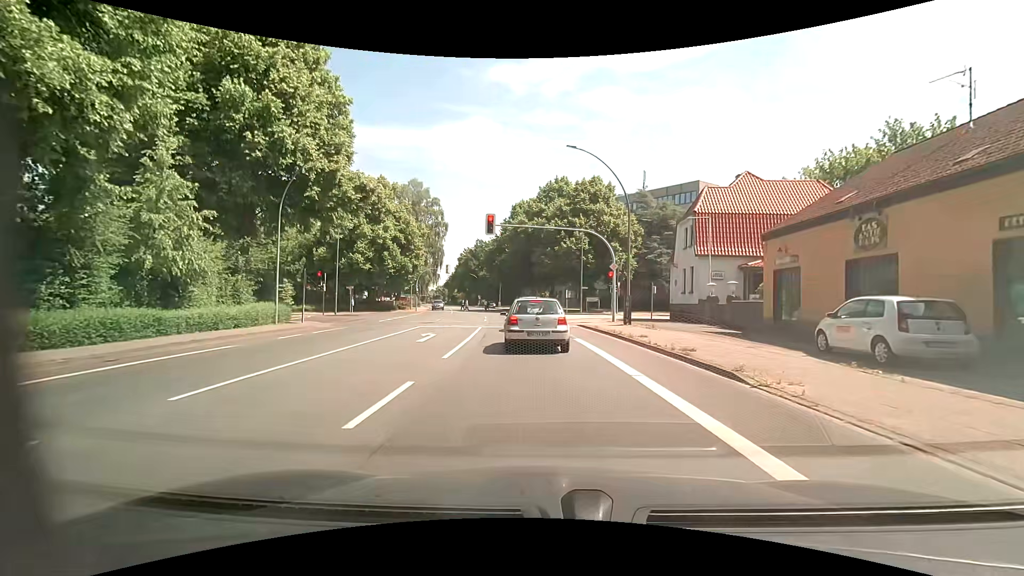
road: primary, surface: asphalt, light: Day
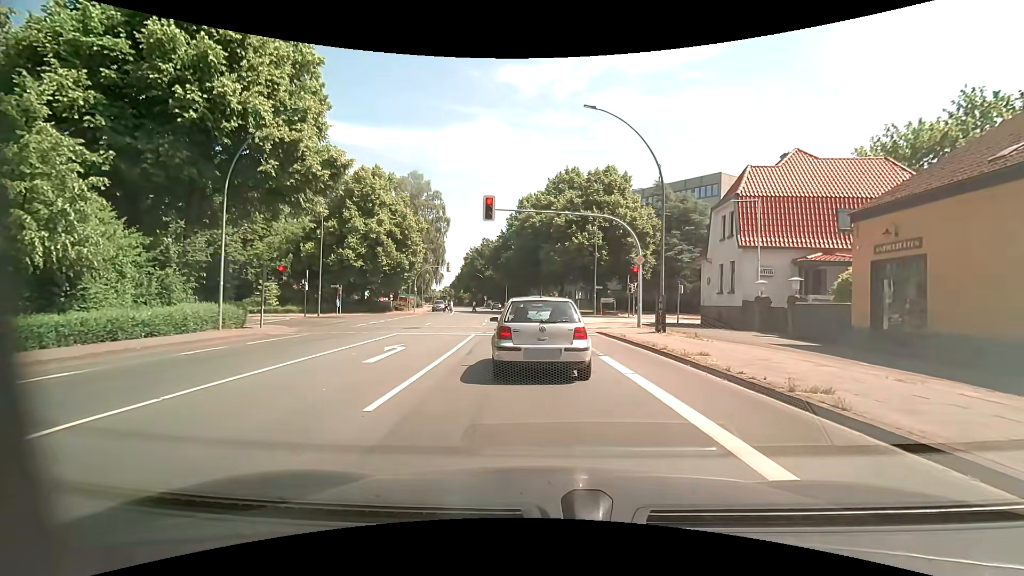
(-0.1, +5.2) m; 0°
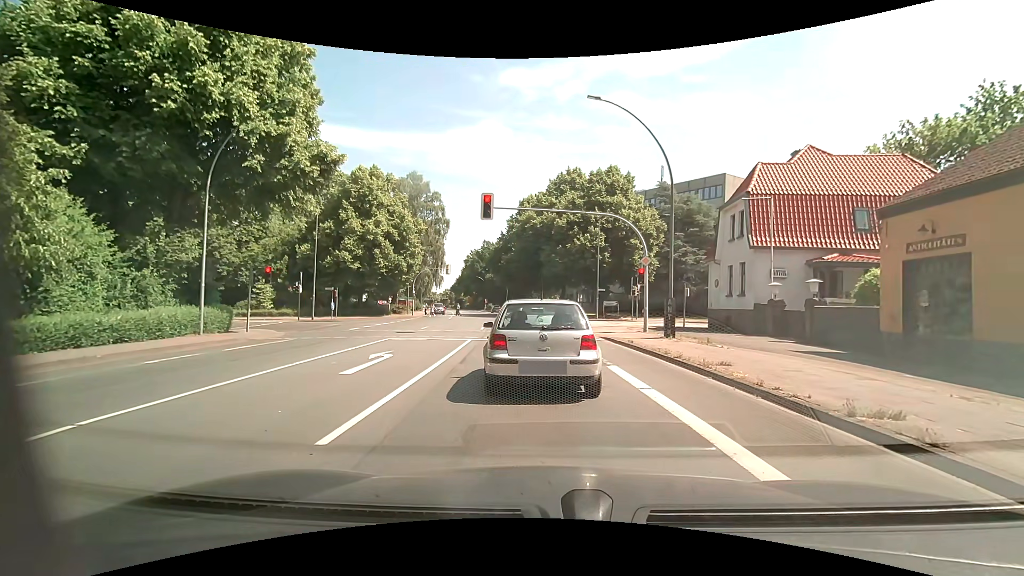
(0.0, +1.3) m; 0°
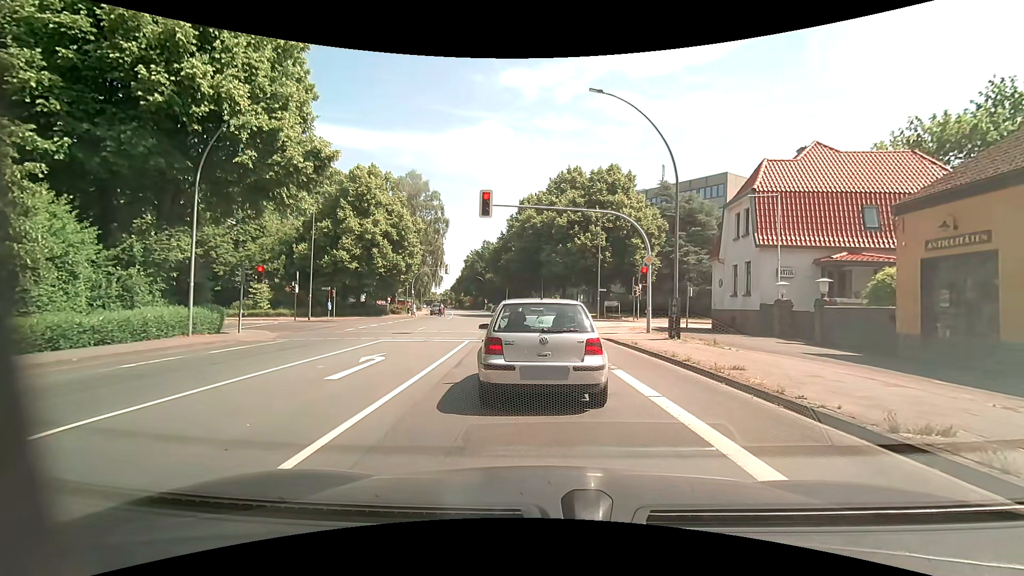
(0.0, +0.7) m; 0°
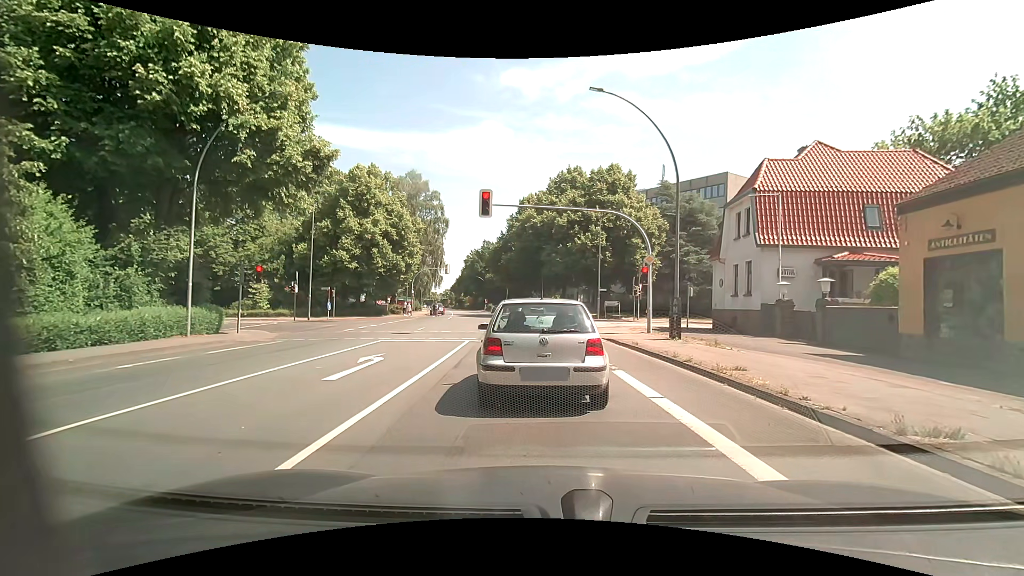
(0.0, +0.1) m; 0°
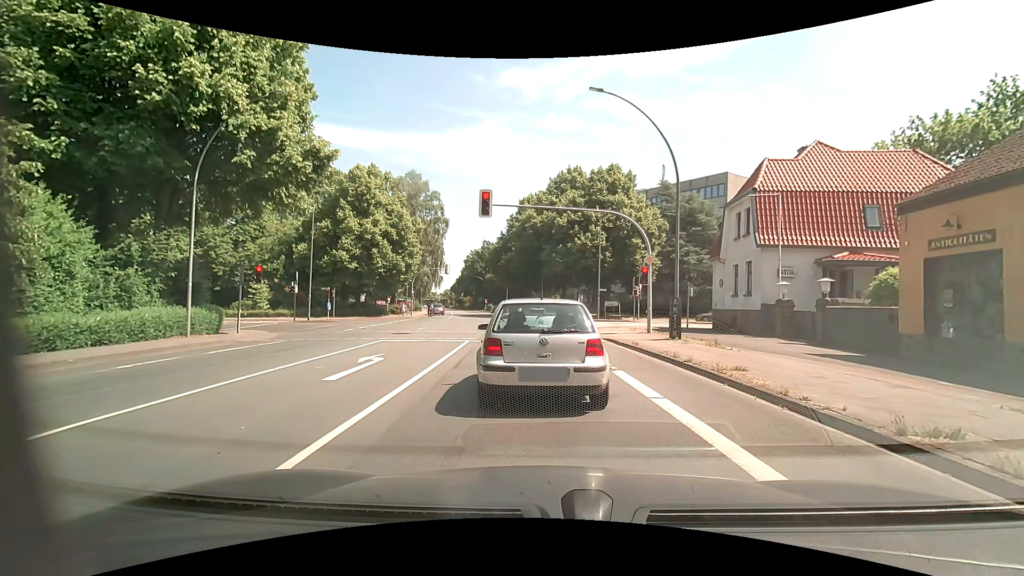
(0.0, 0.0) m; 0°
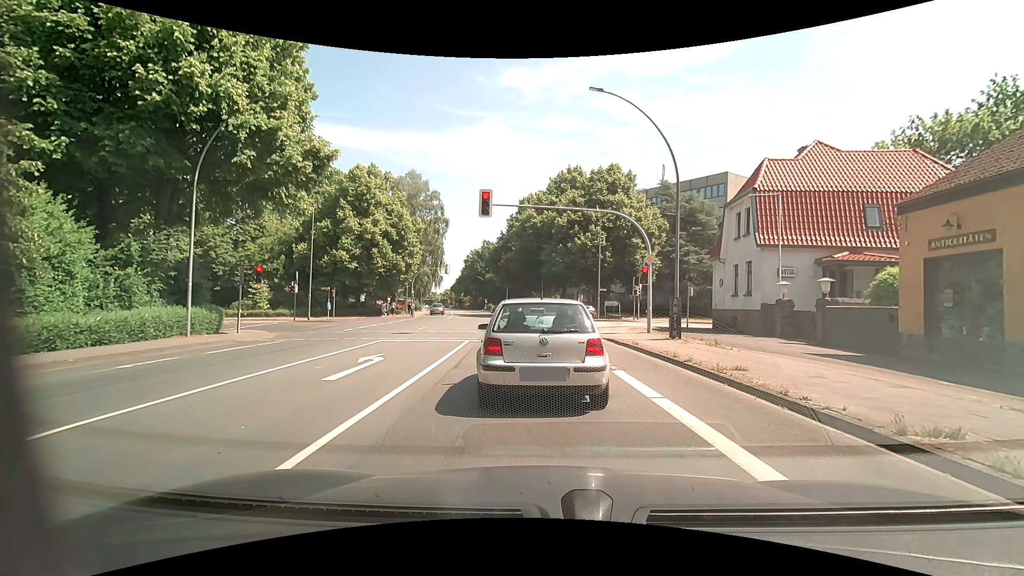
(0.0, 0.0) m; 0°
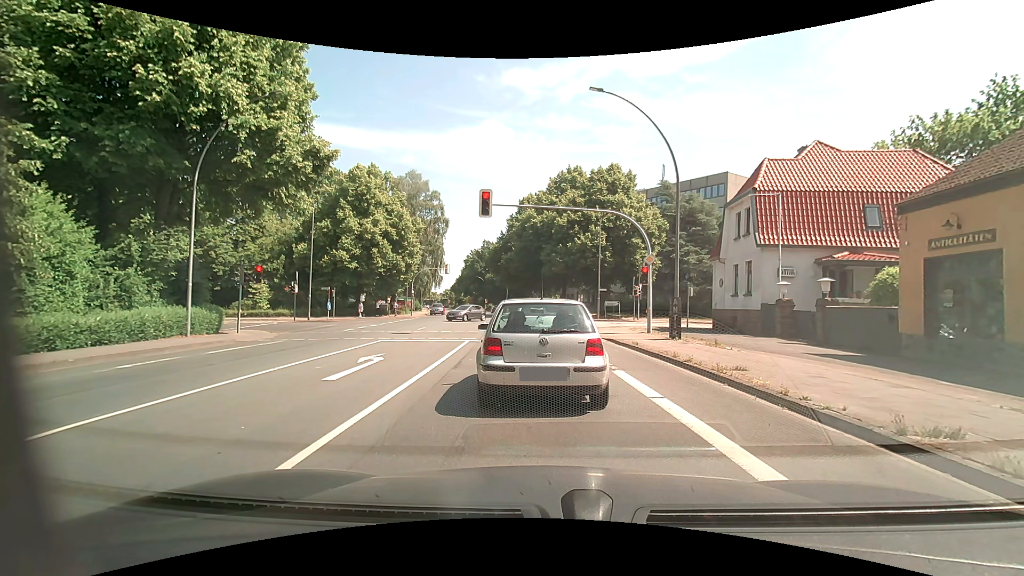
(0.0, 0.0) m; 0°
(-1, +10) (-2, +20) (-3, +30) (-4, +40) (-6, +50) (-8, +59) (-10, +69) (-12, +79) (-14, +89) (-16, +98) m
